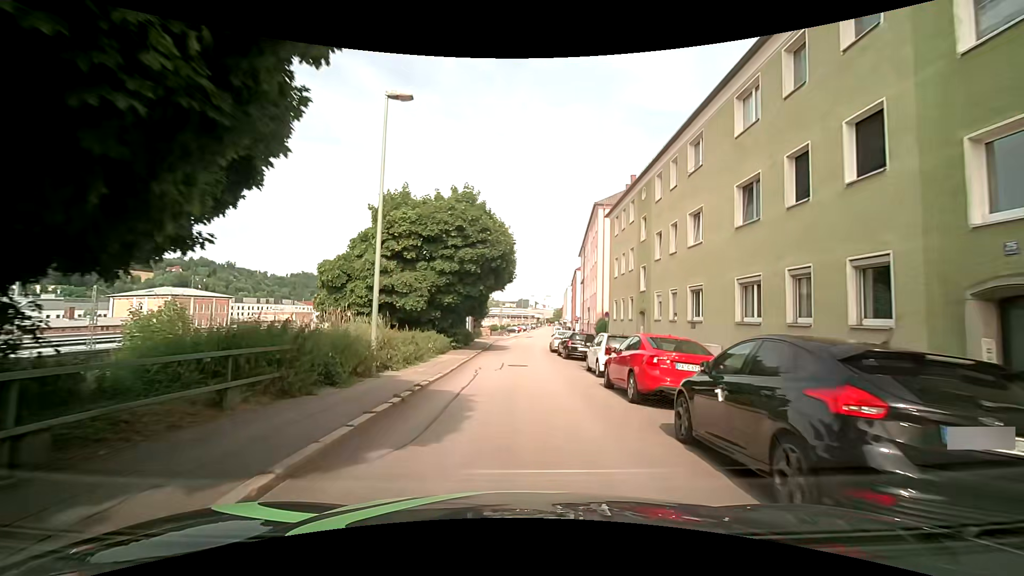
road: residential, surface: asphalt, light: Day
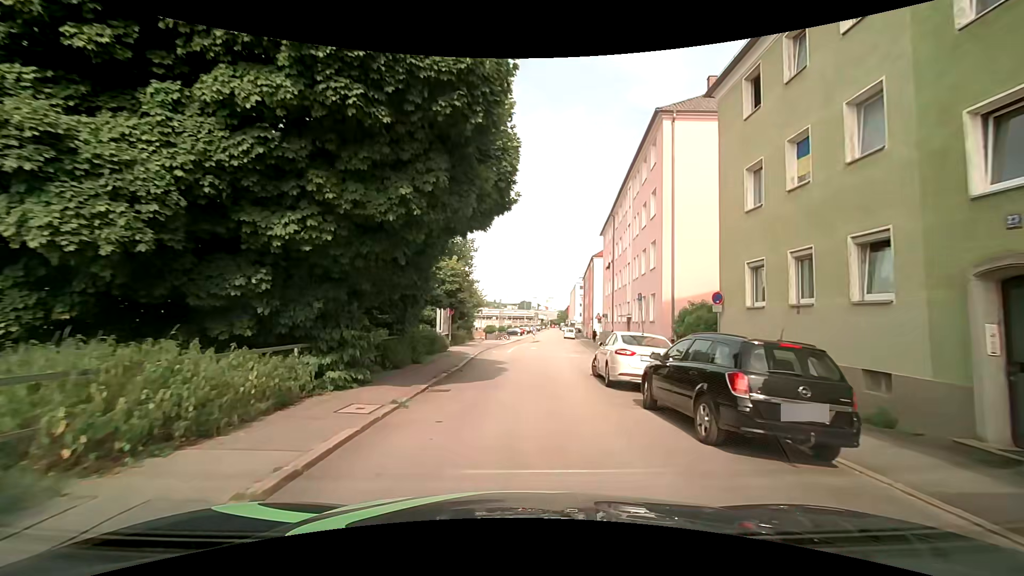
(+0.2, +18.9) m; +1°
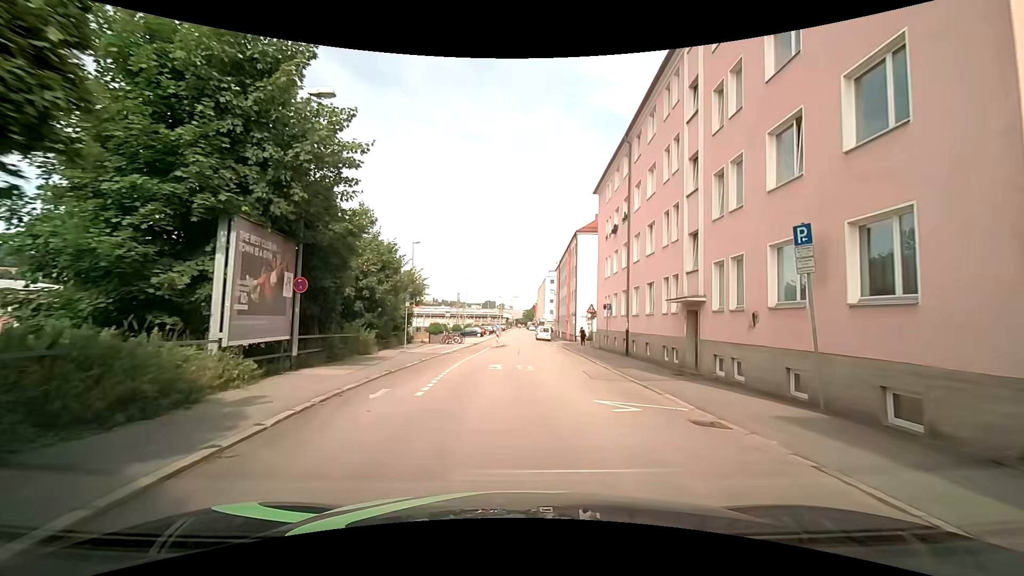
(+0.4, +19.0) m; +3°
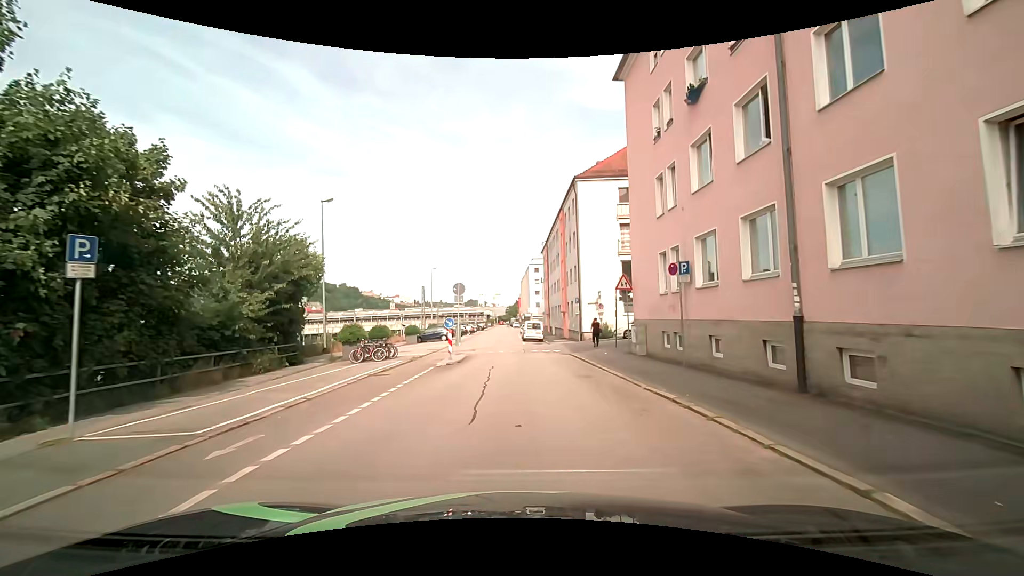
(+0.4, +18.7) m; +1°
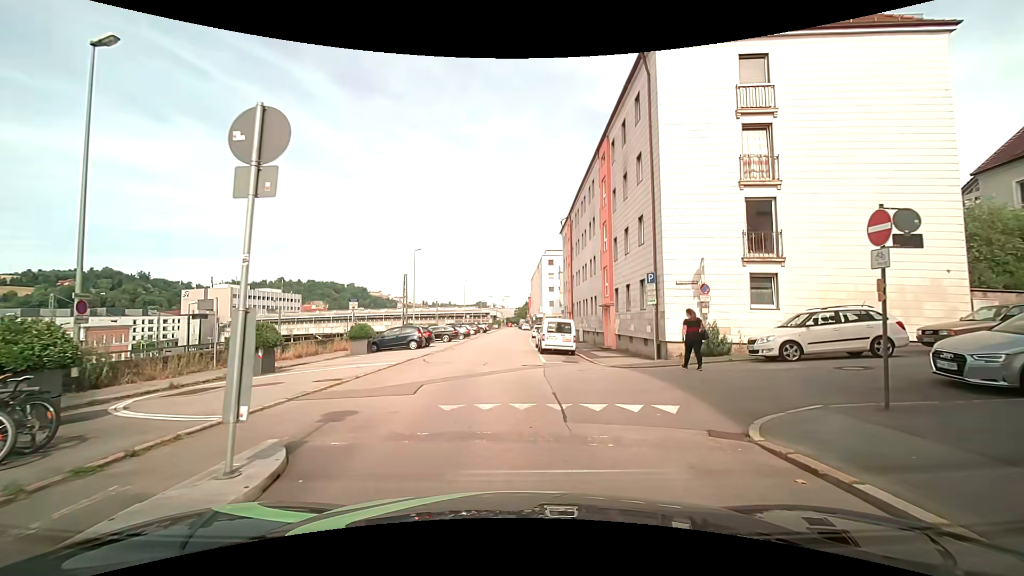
(-0.1, +18.5) m; -1°
